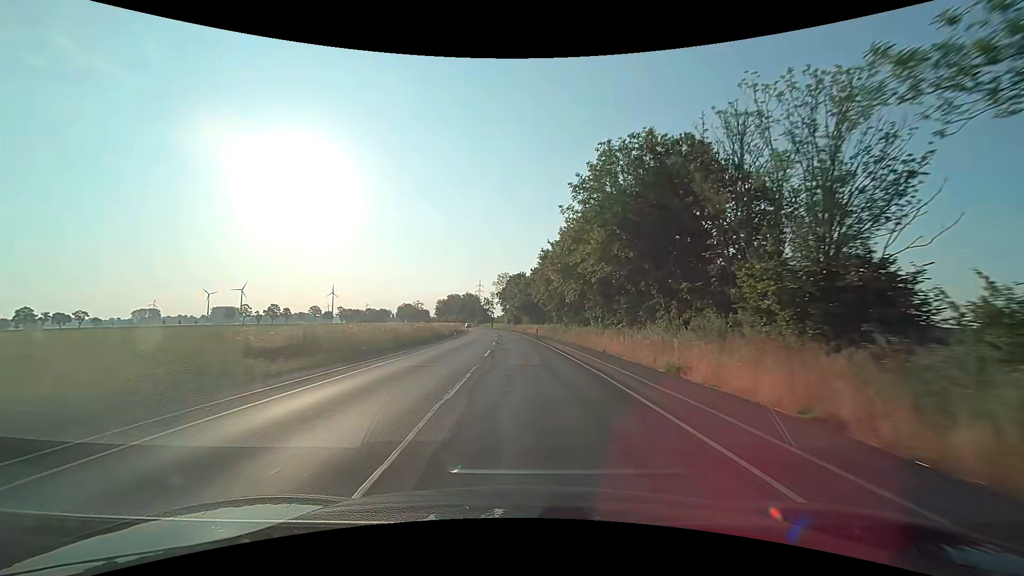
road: secondary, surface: asphalt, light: Day
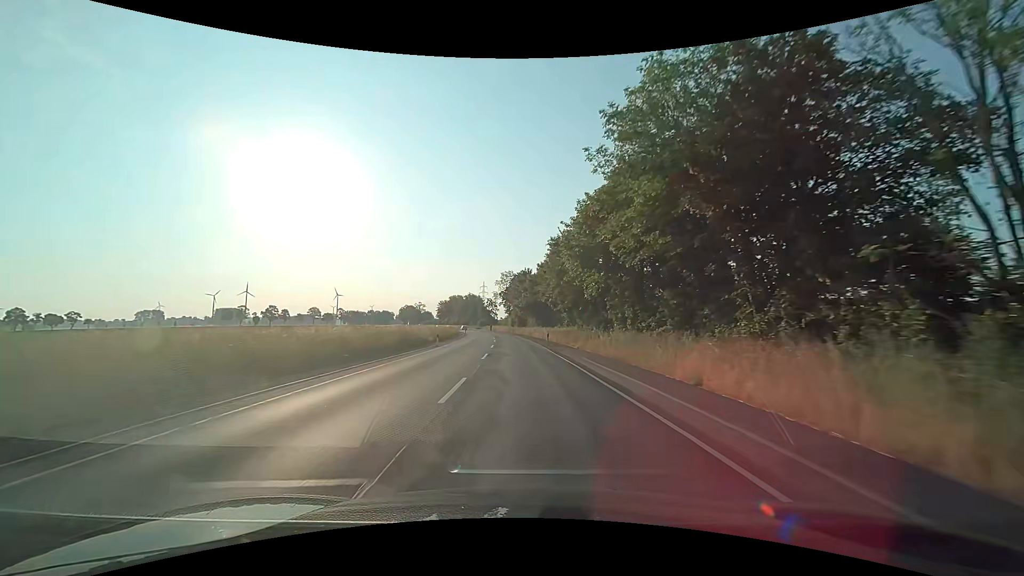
(-0.1, +12.5) m; -1°
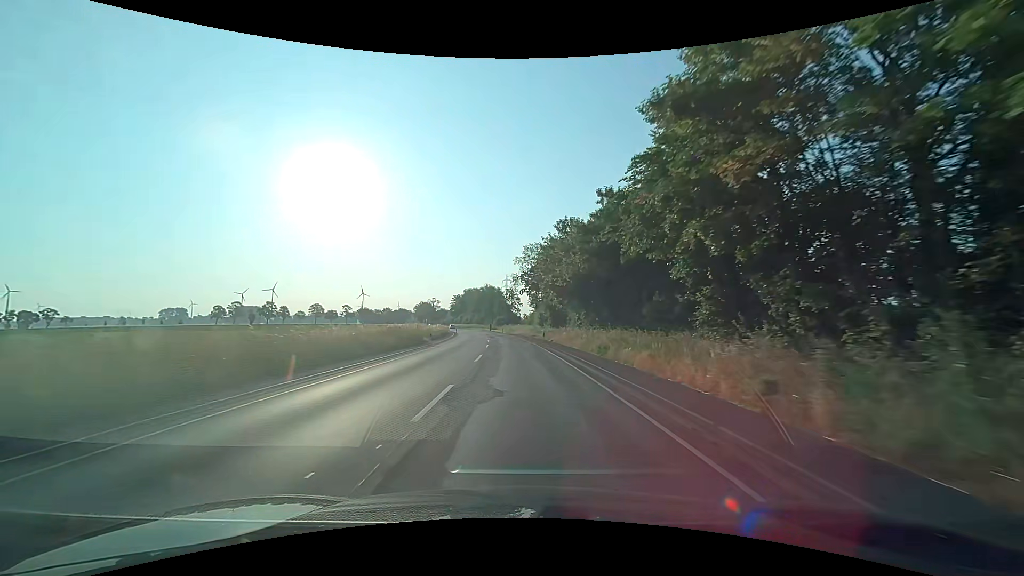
(-1.2, +49.8) m; -3°
(0, +10) (0, +20) (-1, +30) (-1, +40) (-2, +50) (-3, +60) (-4, +70) (-5, +80) (-6, +90) (-8, +100) m
